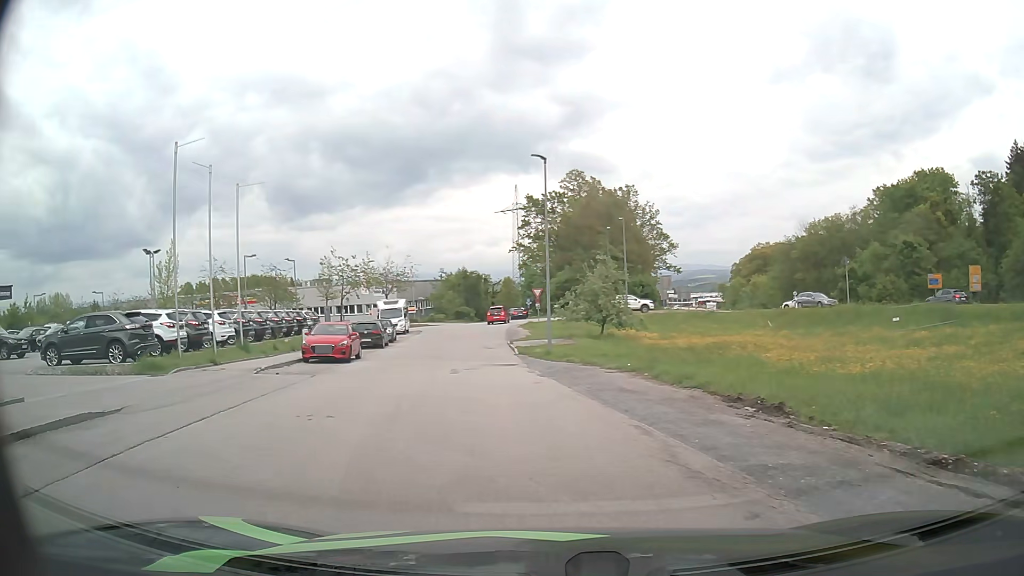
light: Day
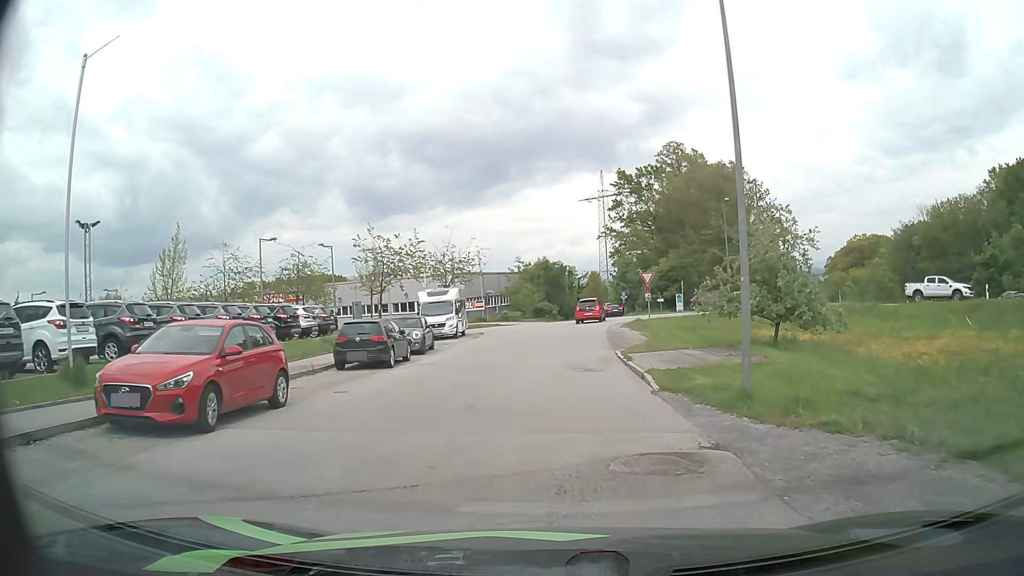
(-1.8, +16.3) m; -8°
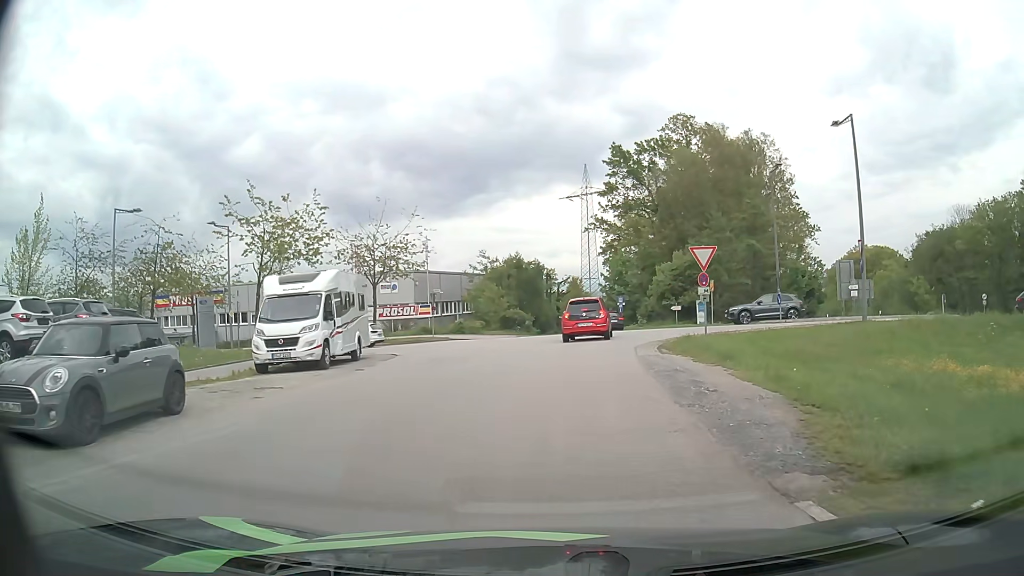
(+0.3, +18.5) m; +3°
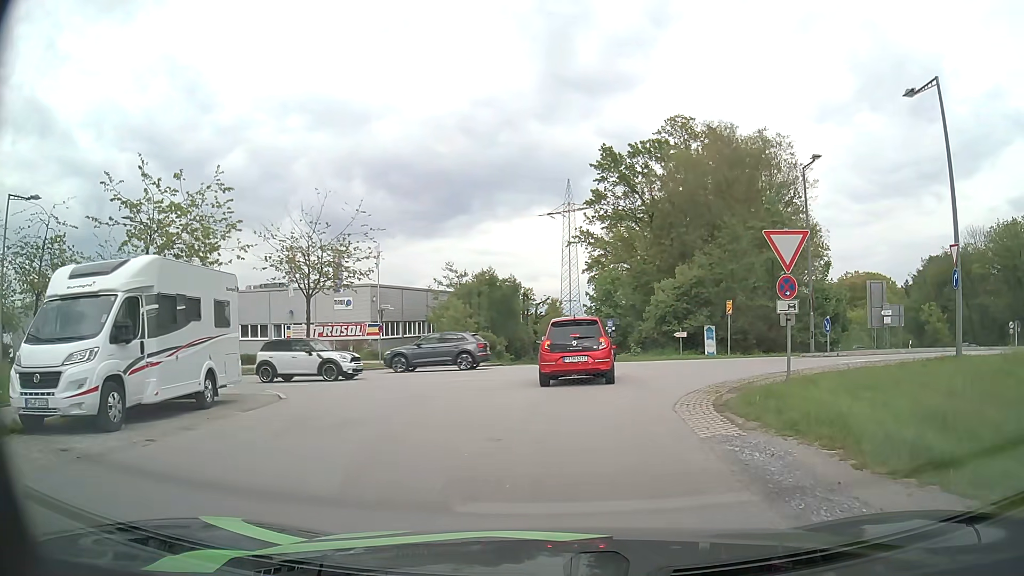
(0.0, +8.7) m; +1°
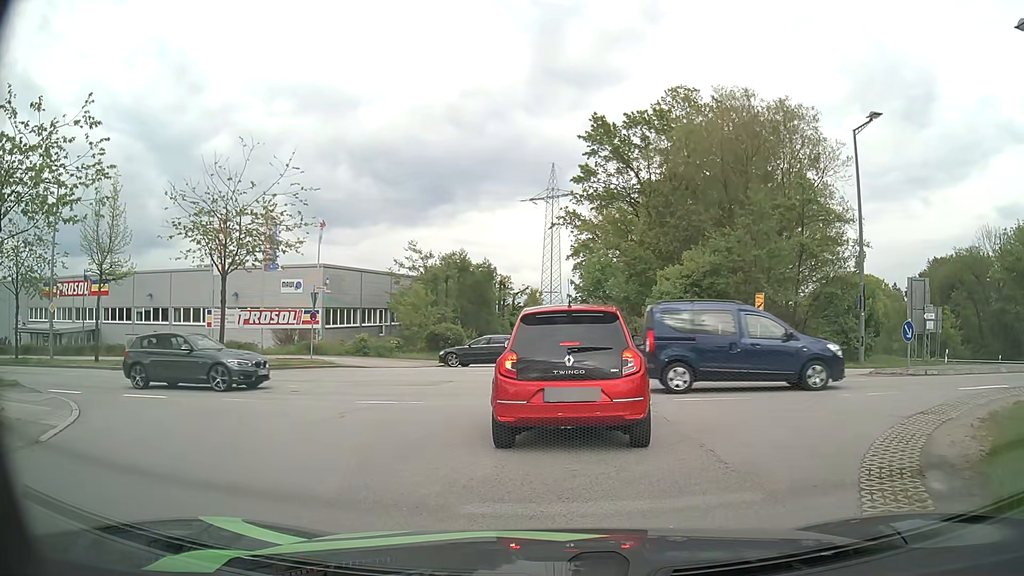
(+0.1, +7.5) m; +2°
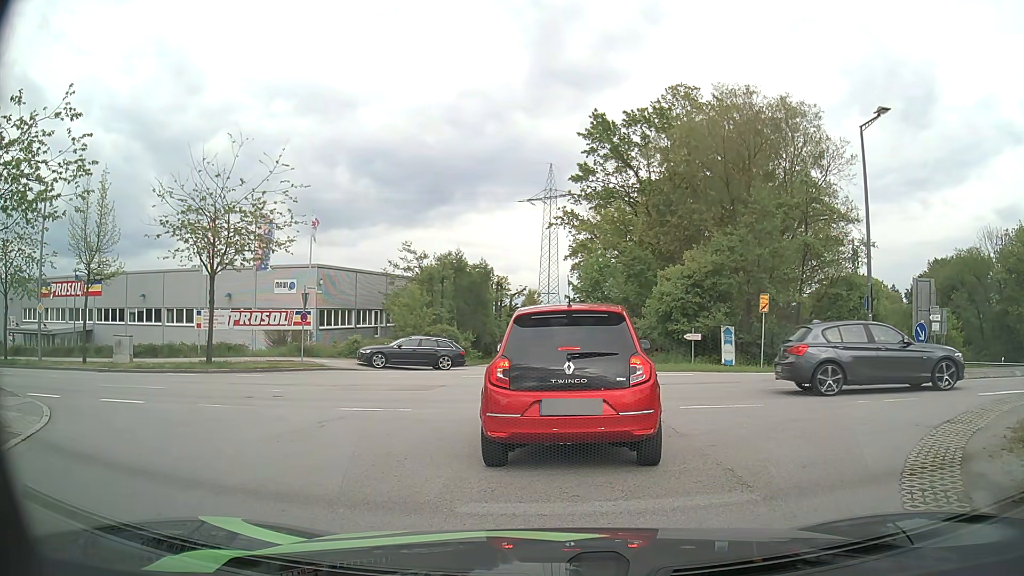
(0.0, +0.9) m; 0°
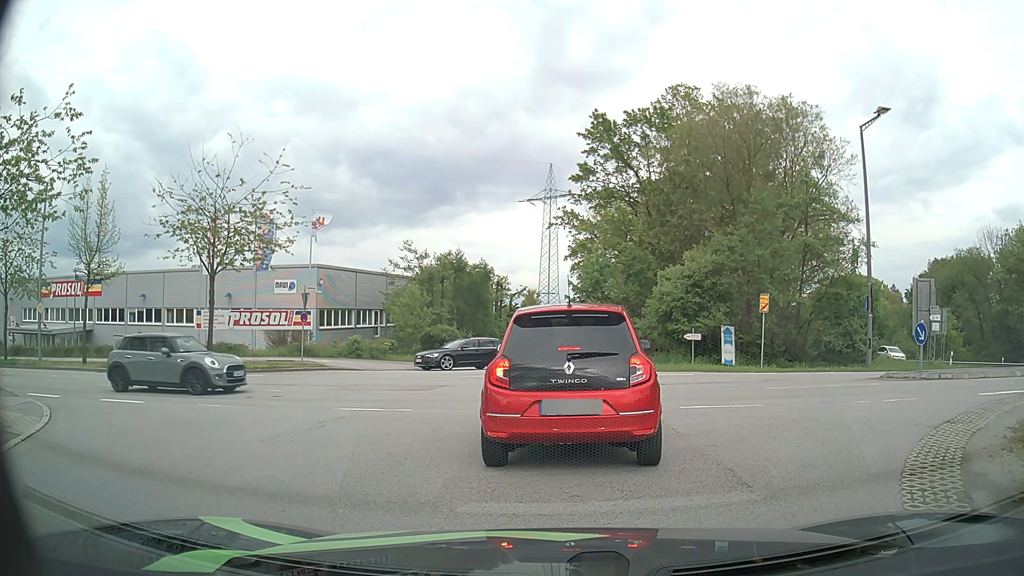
(0.0, 0.0) m; 0°
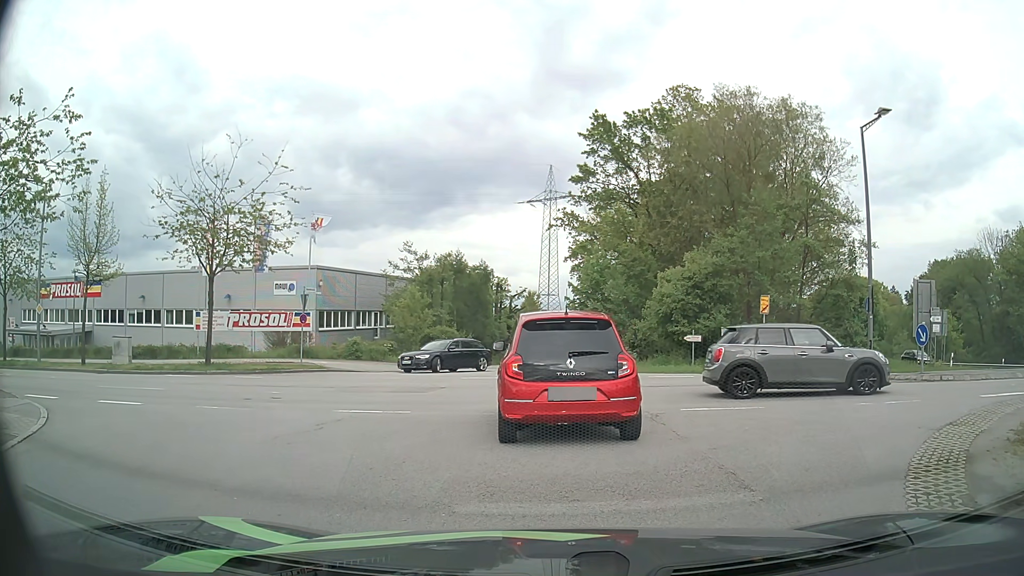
(0.0, 0.0) m; 0°
(0, +10) (-6, +18) (-15, +22) (-25, +24) (-35, +26) (-44, +27) (-54, +29) (-64, +30) (-74, +32) (-84, +35) m
